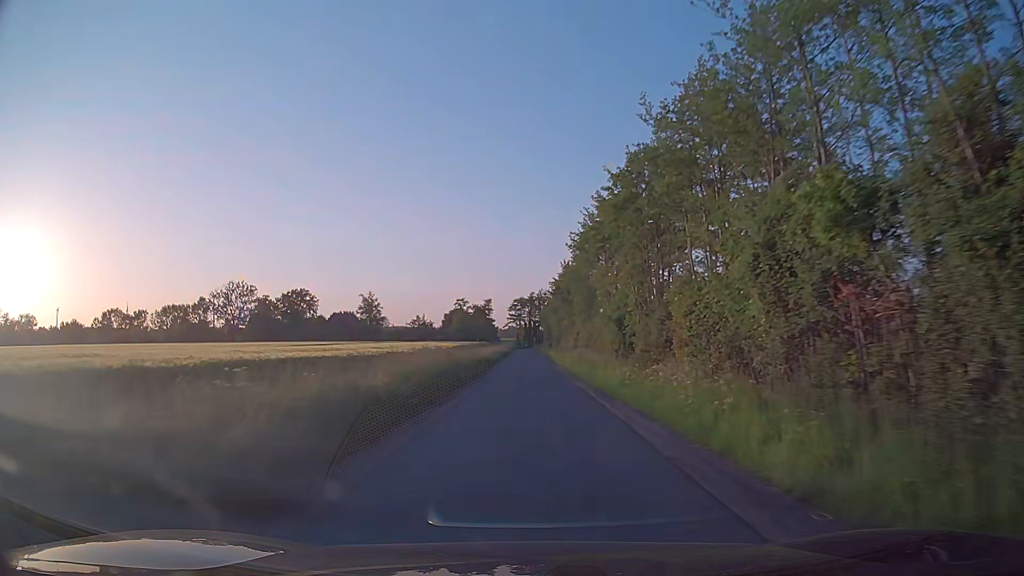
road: unclassified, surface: asphalt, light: Day
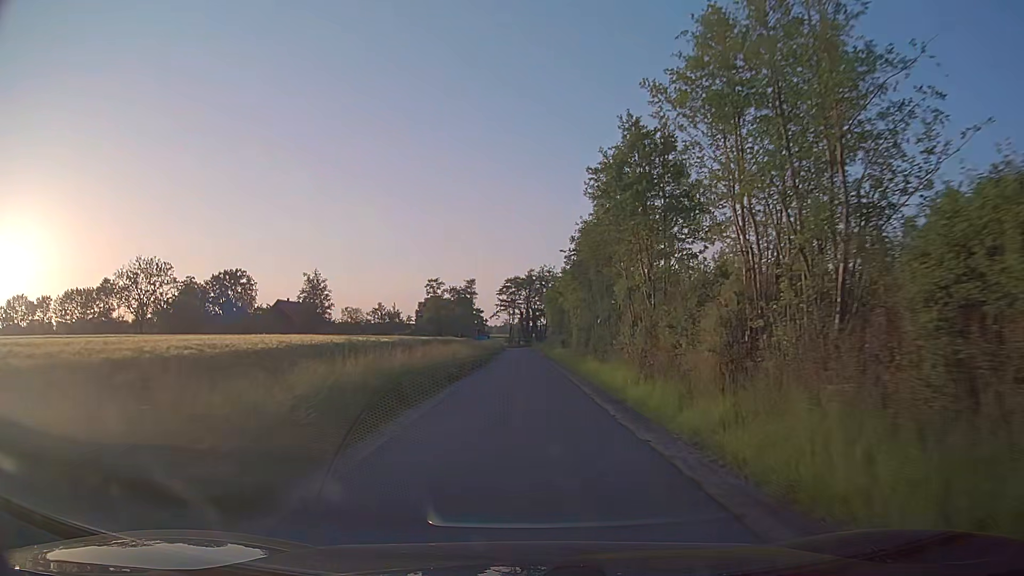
(-0.2, +45.8) m; 0°
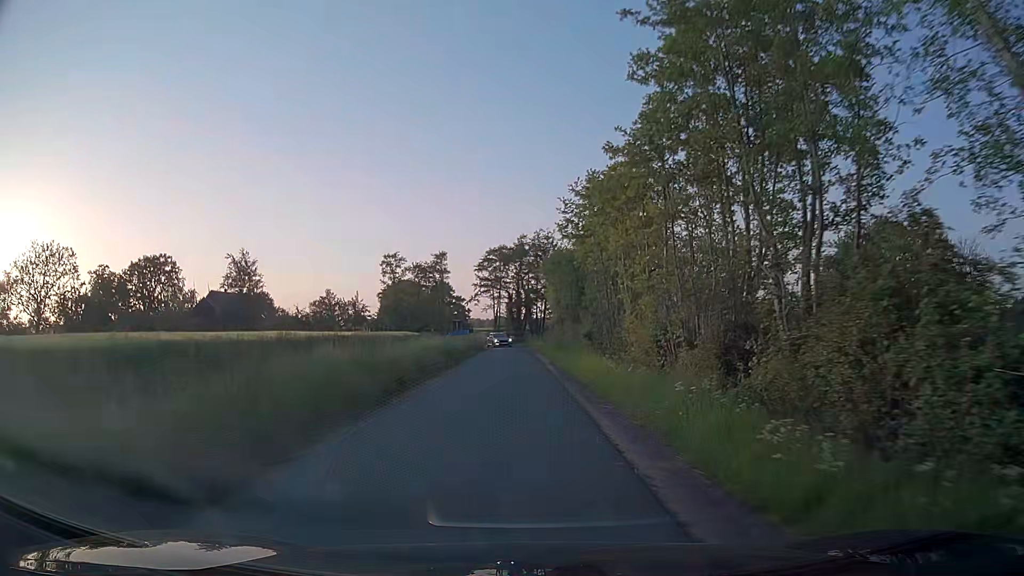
(+0.2, +32.6) m; +1°
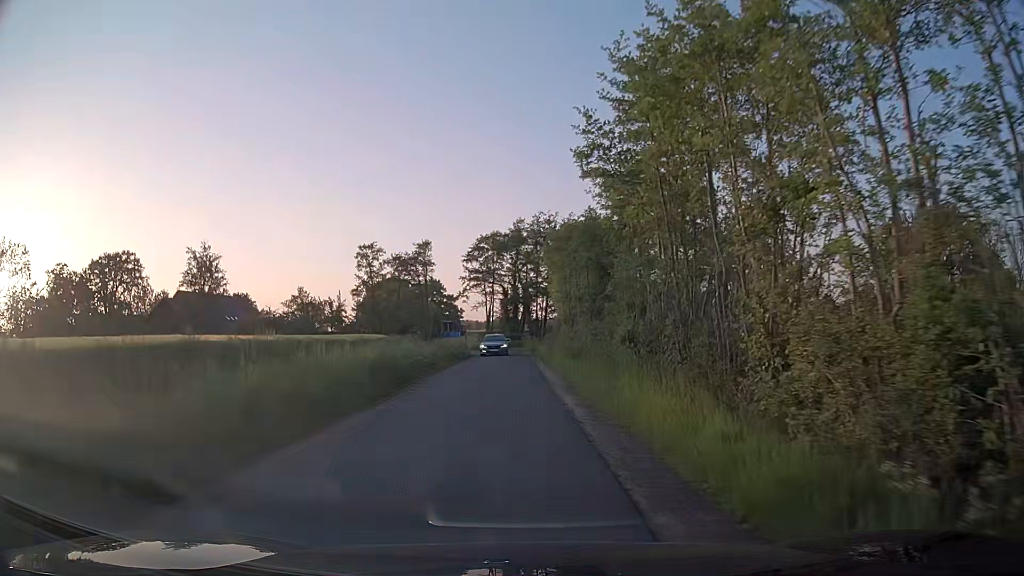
(0.0, +13.0) m; 0°
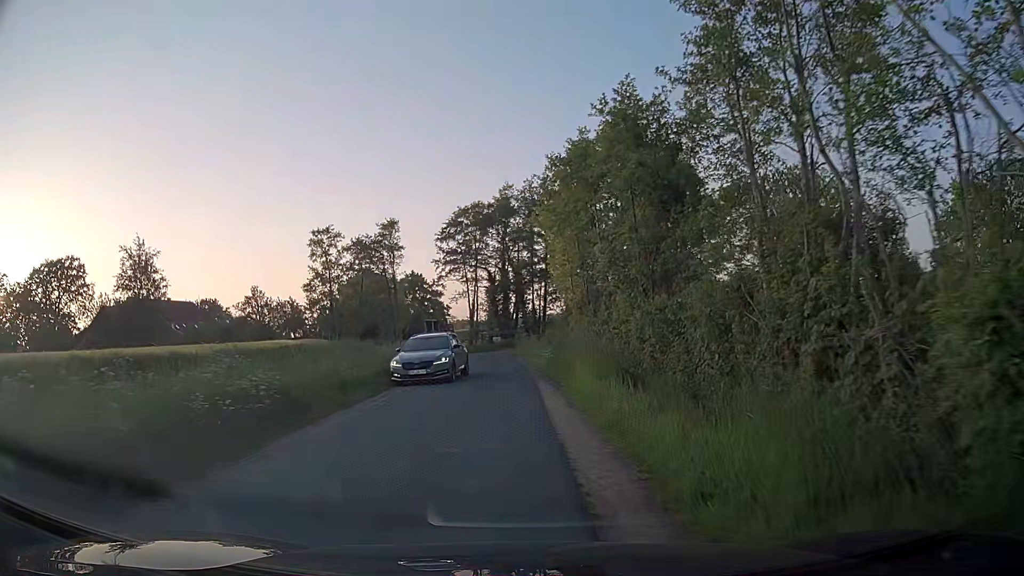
(+0.4, +15.3) m; +1°
